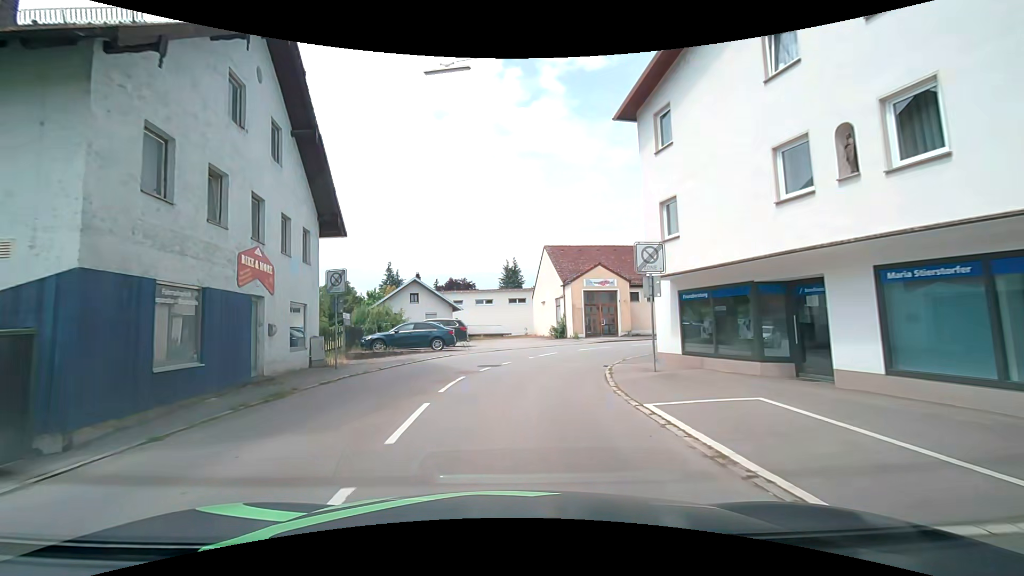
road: secondary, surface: asphalt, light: Day
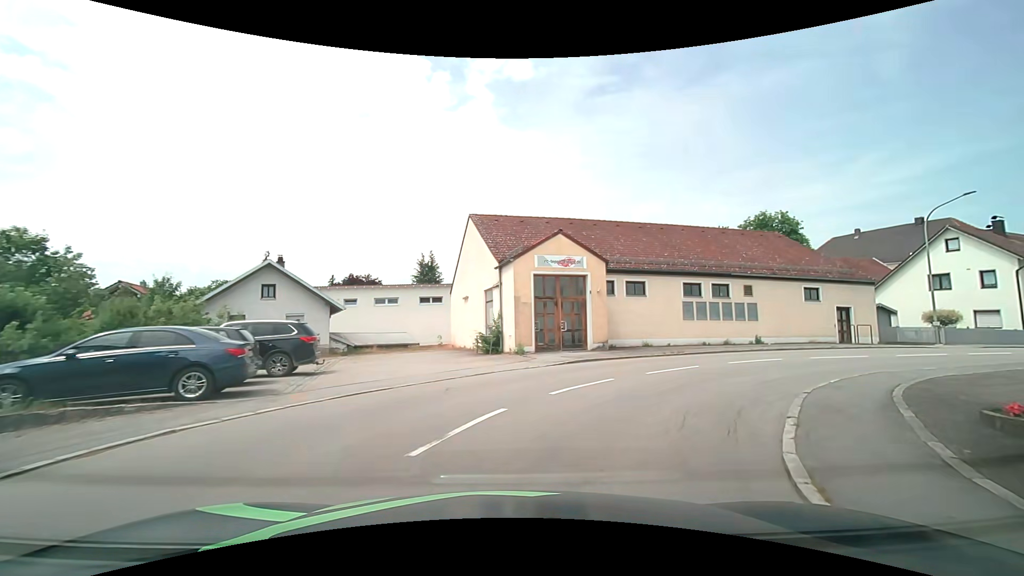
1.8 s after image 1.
(+0.4, +13.8) m; +7°
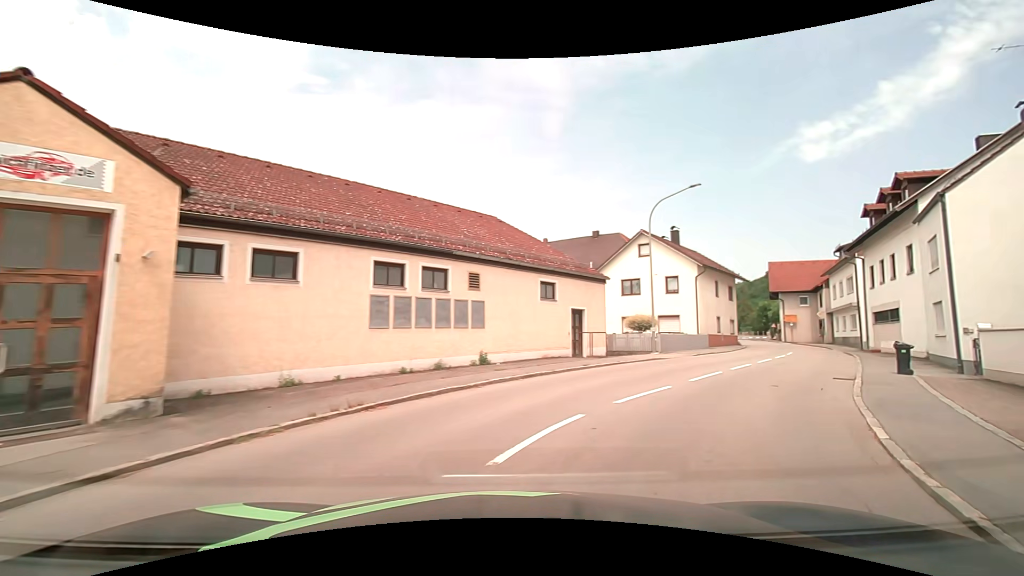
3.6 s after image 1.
(+2.9, +11.7) m; +33°
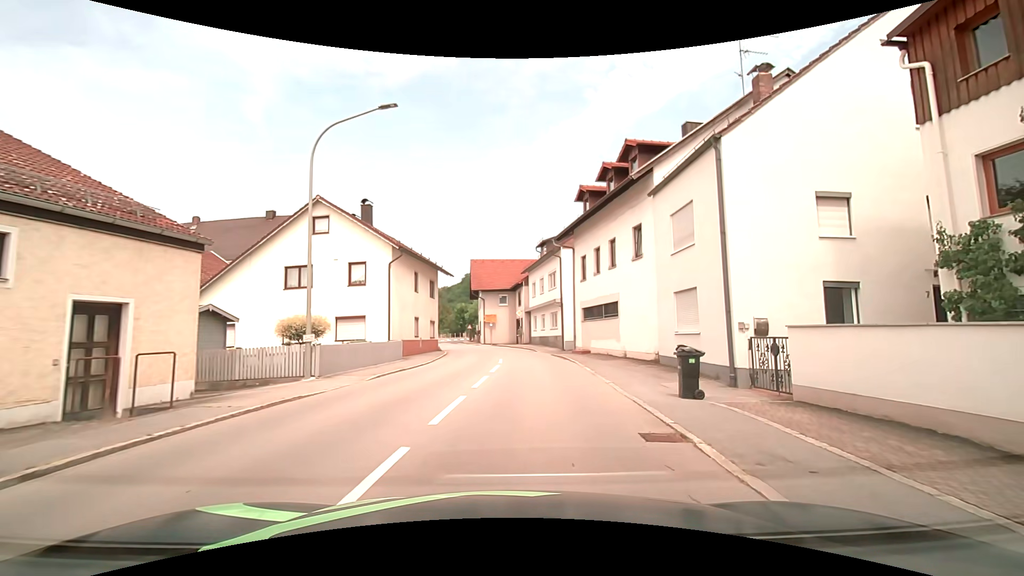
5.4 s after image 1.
(+3.3, +9.7) m; +35°
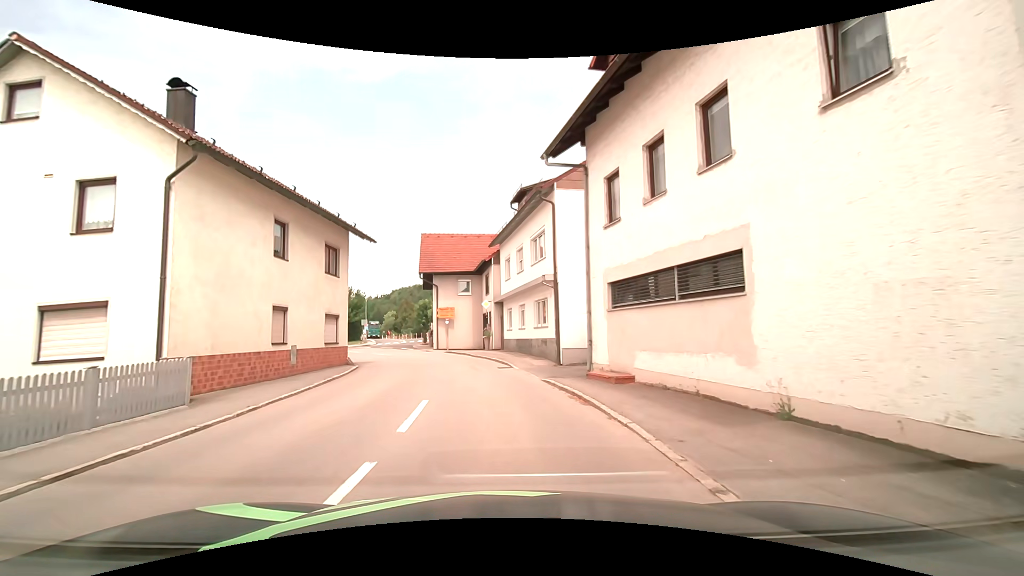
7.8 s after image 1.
(+0.9, +14.0) m; +4°
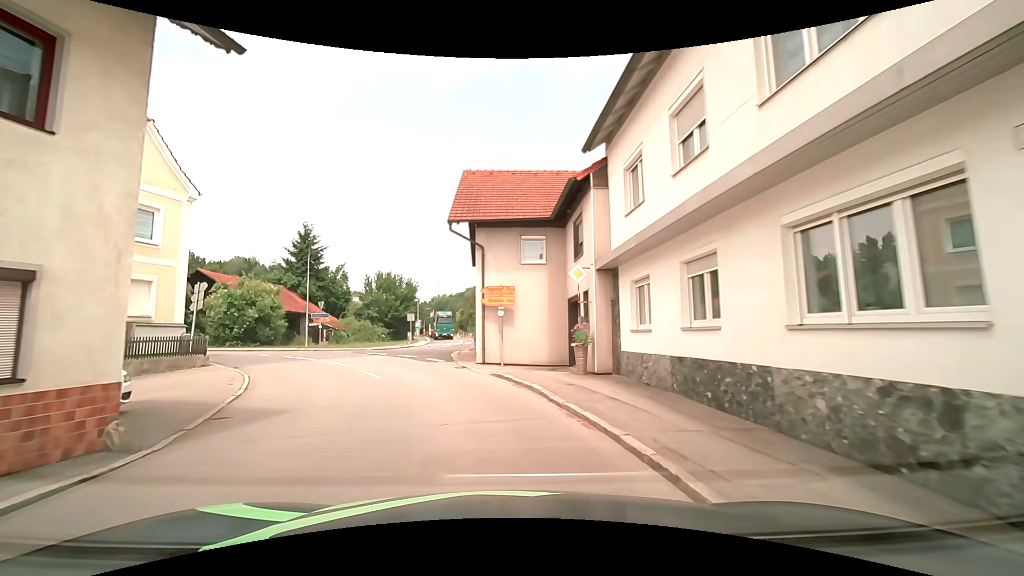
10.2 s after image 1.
(-0.9, +16.0) m; -8°
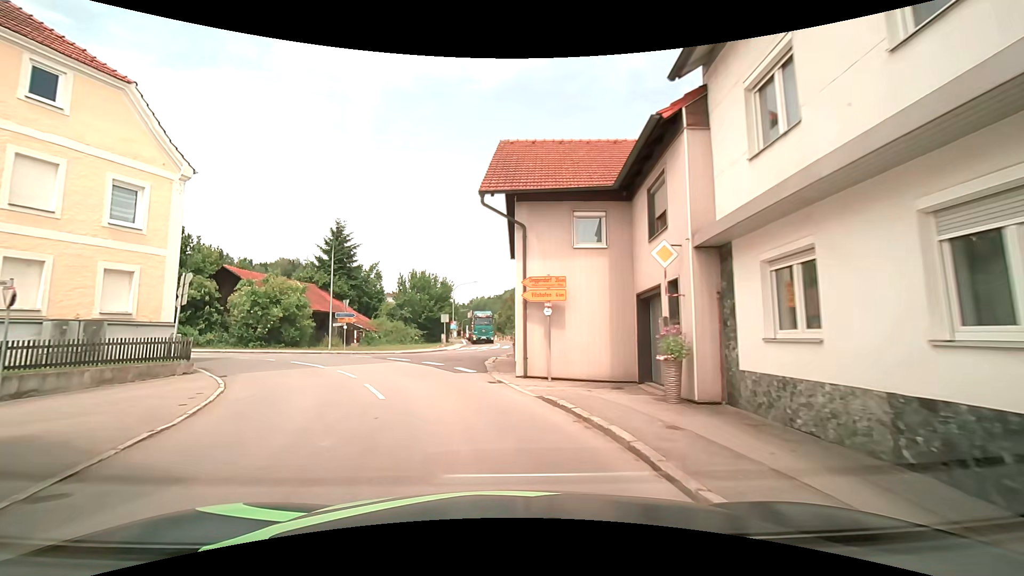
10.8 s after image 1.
(-0.1, +4.2) m; -4°
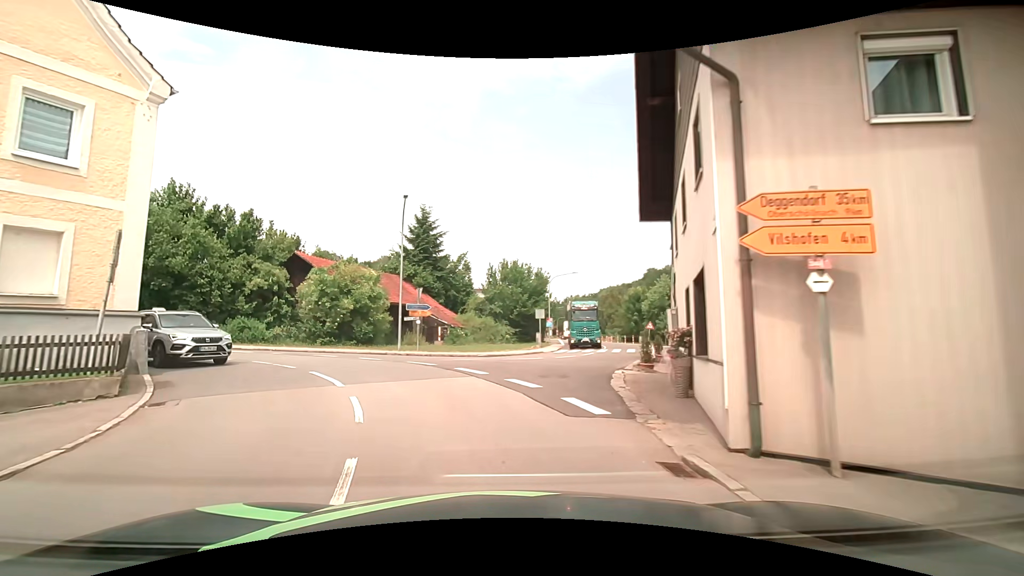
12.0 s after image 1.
(-0.4, +8.2) m; -10°
(-1, +10) (-6, +19) (-14, +24) (-23, +28) (-32, +32) (-42, +36) (-51, +40) (-60, +44) (-69, +48) (-78, +52) m
